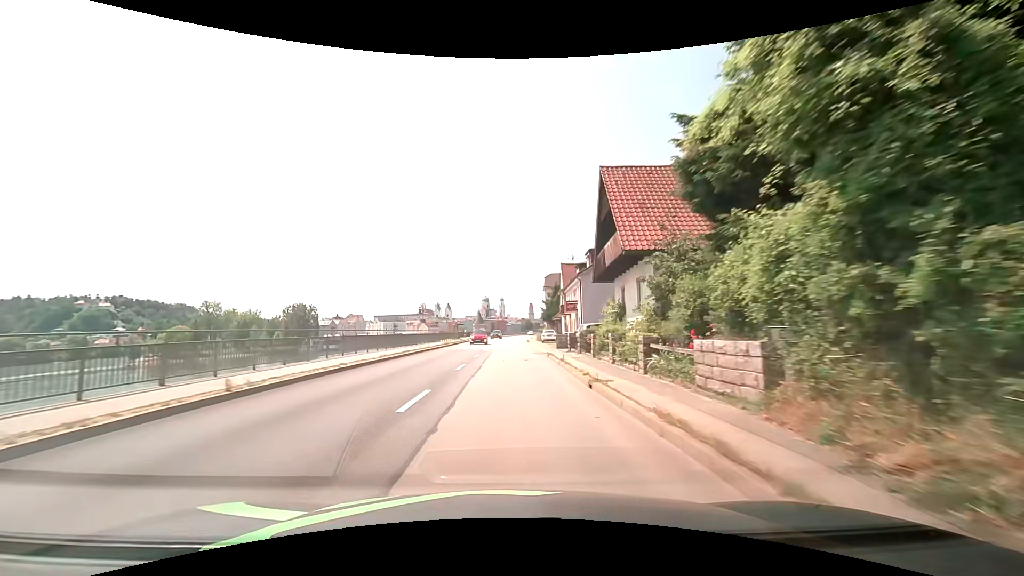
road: primary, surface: asphalt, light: Day
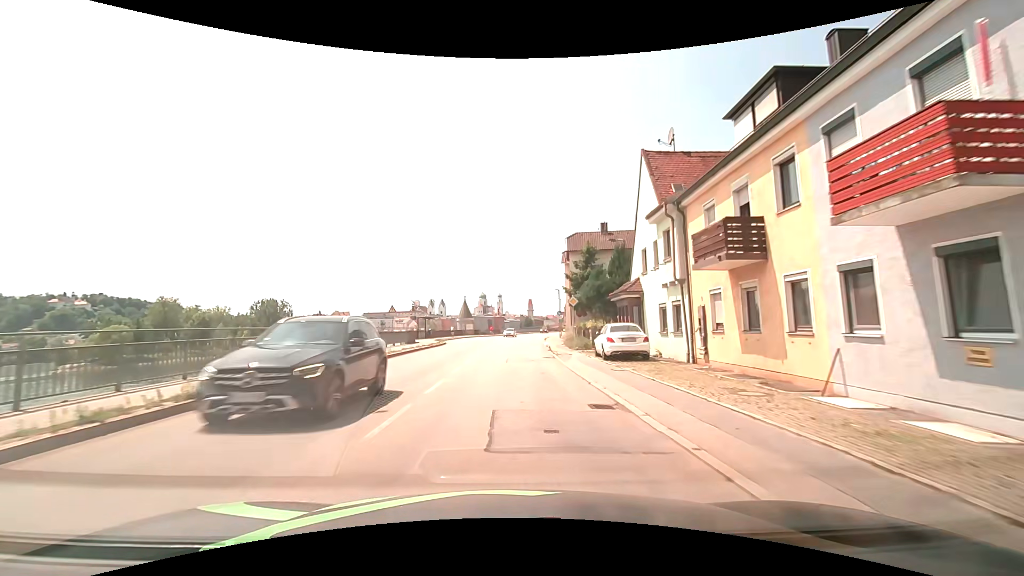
(+0.1, +38.1) m; 0°
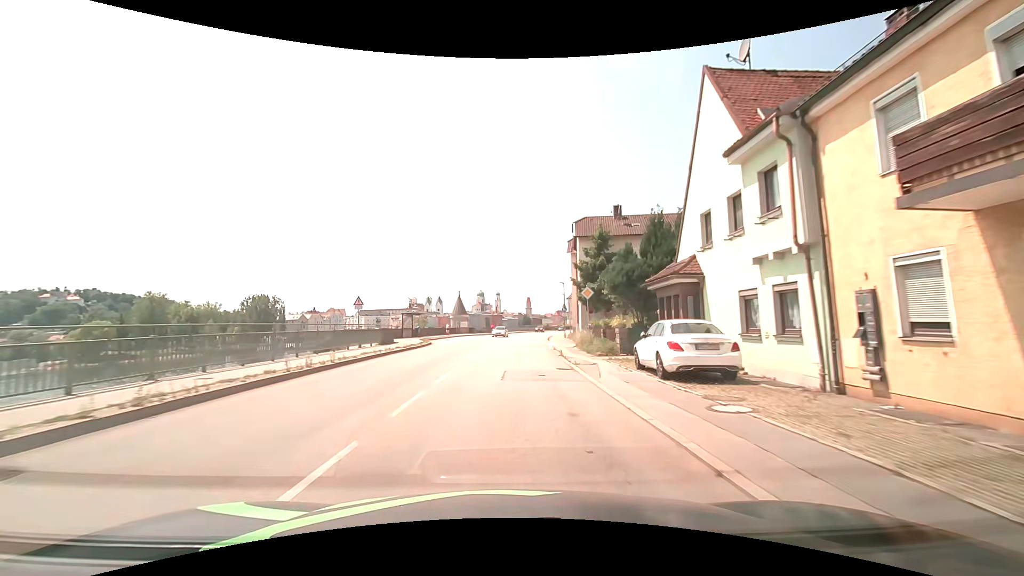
(0.0, +7.6) m; 0°
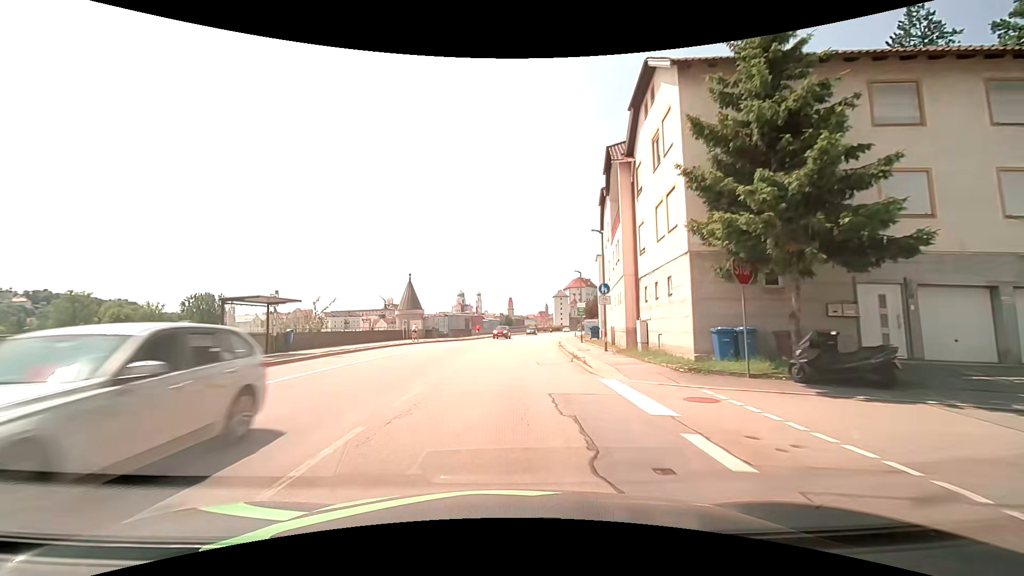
(+0.3, +30.5) m; +2°
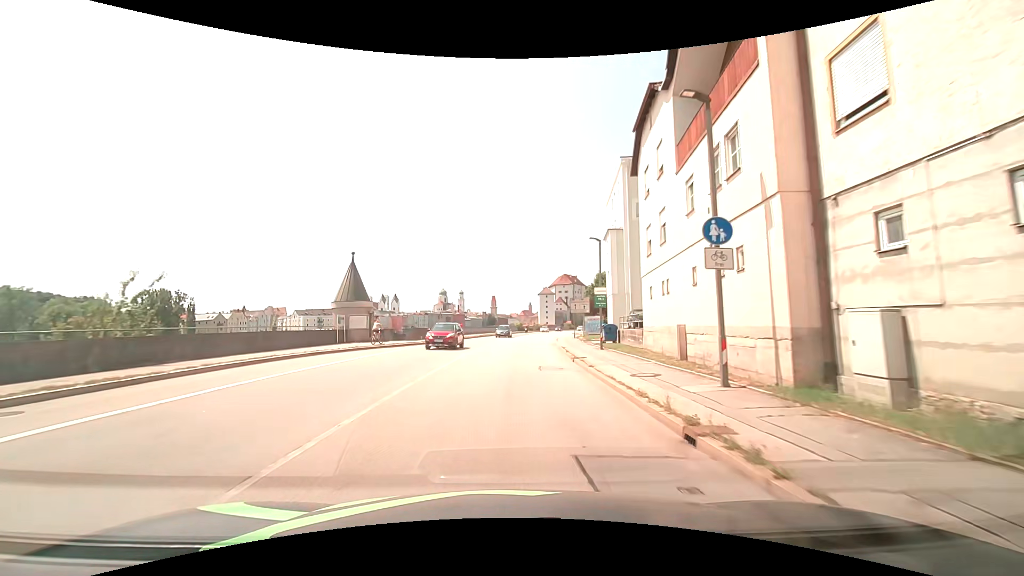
(+0.2, +15.2) m; +2°
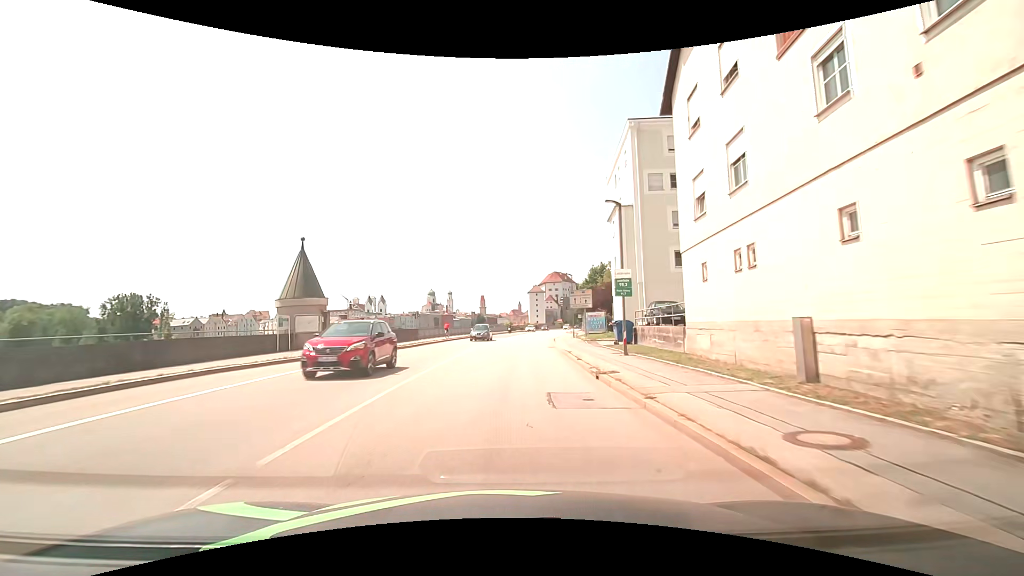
(+0.1, +7.6) m; +1°
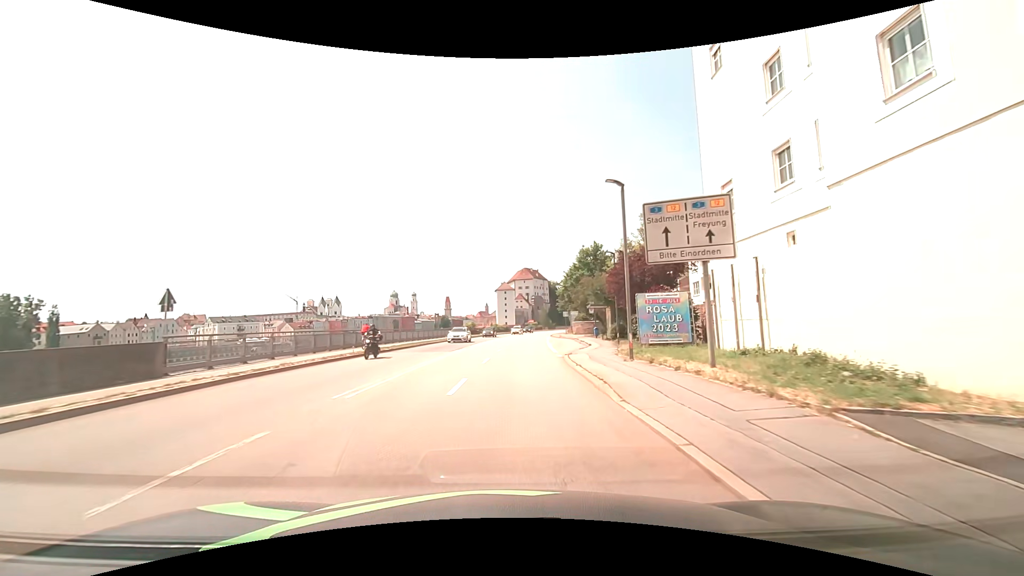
(+0.9, +30.5) m; +3°
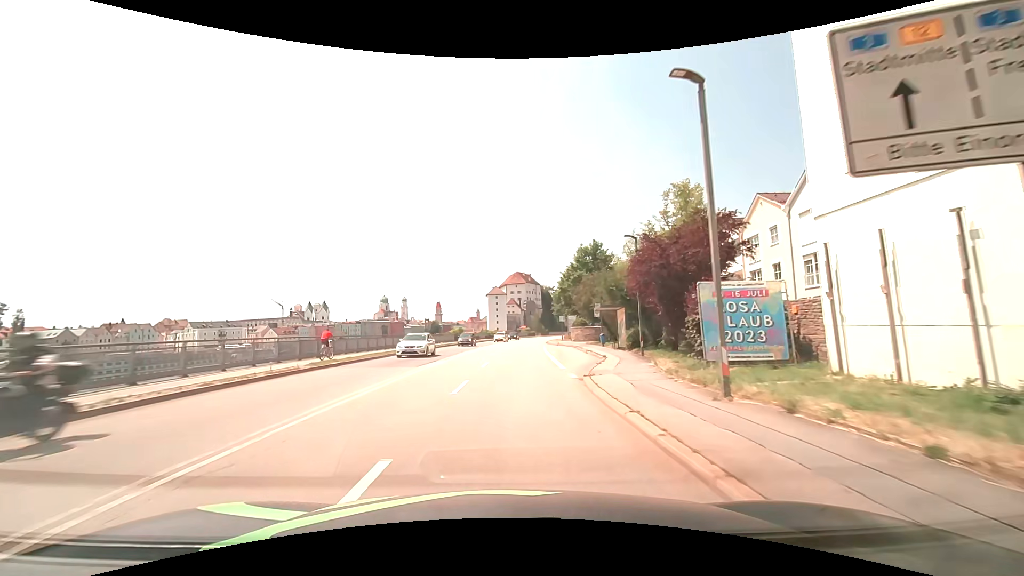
(+0.1, +7.6) m; 0°
(0, +10) (+1, +20) (+1, +30) (+1, +40) (+2, +50) (+3, +60) (+4, +70) (+5, +80) (+7, +90) (+9, +99) m
